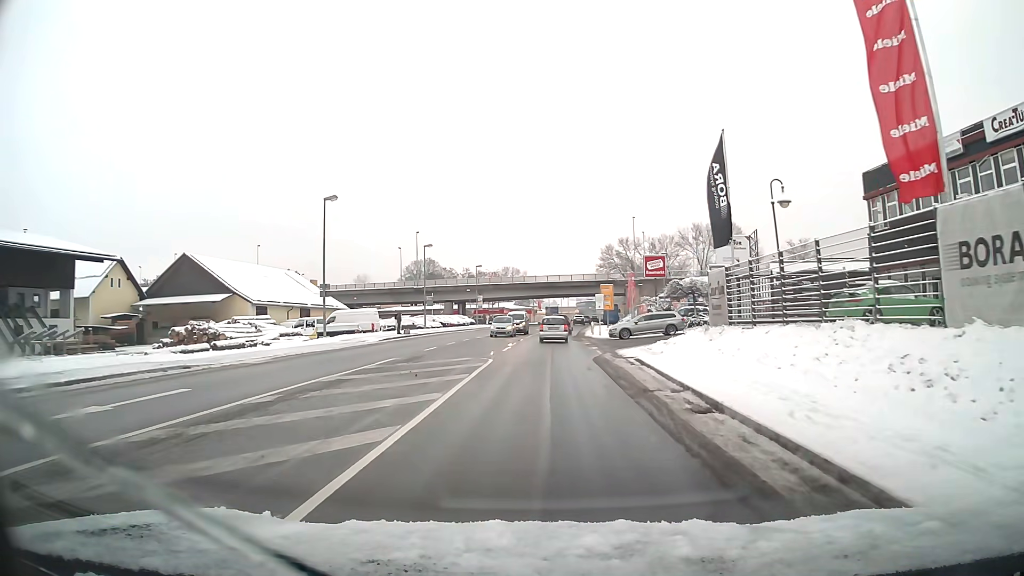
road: primary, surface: asphalt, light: Day
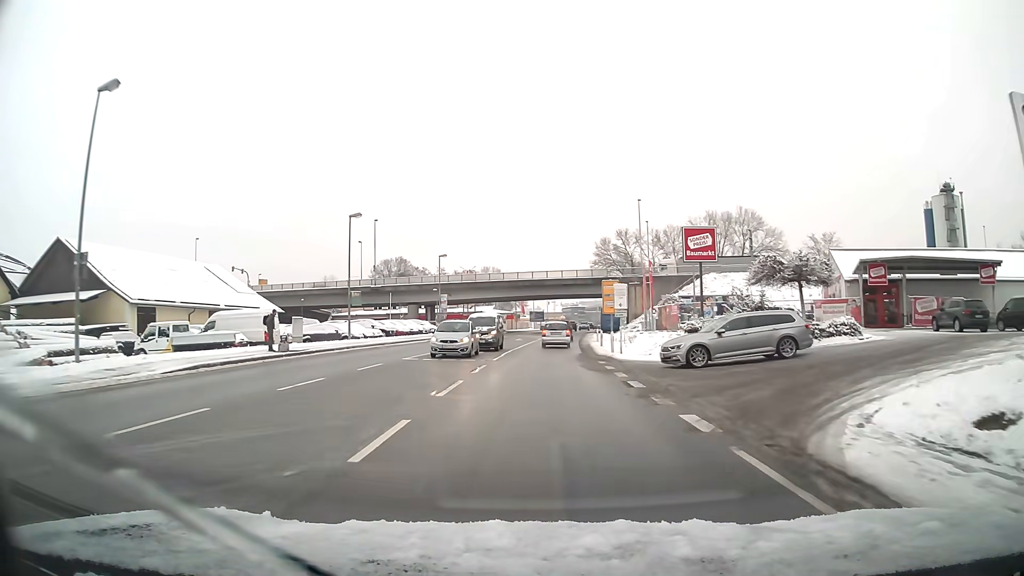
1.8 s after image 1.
(+0.3, +21.3) m; +1°
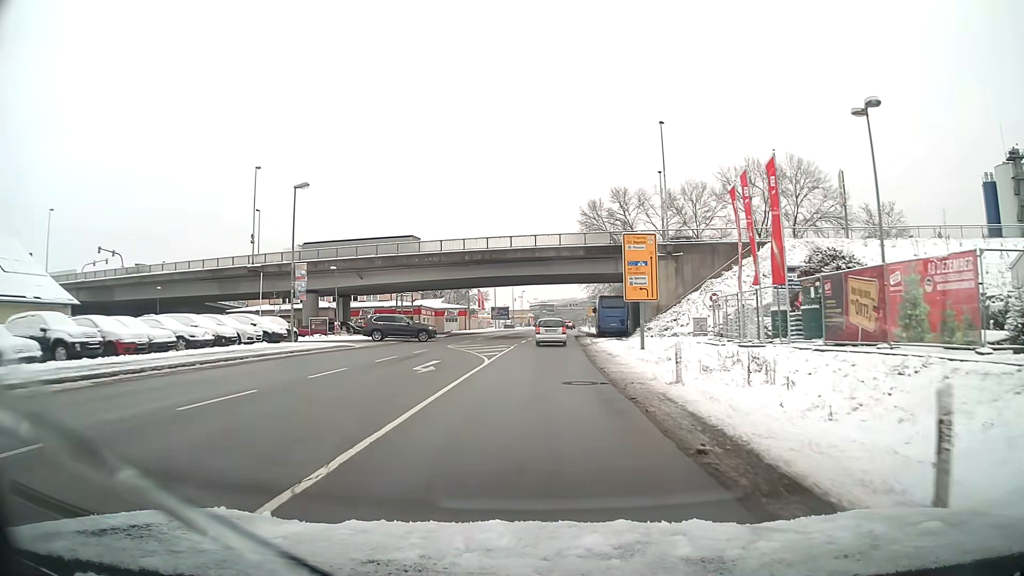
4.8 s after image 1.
(+0.8, +35.1) m; +3°
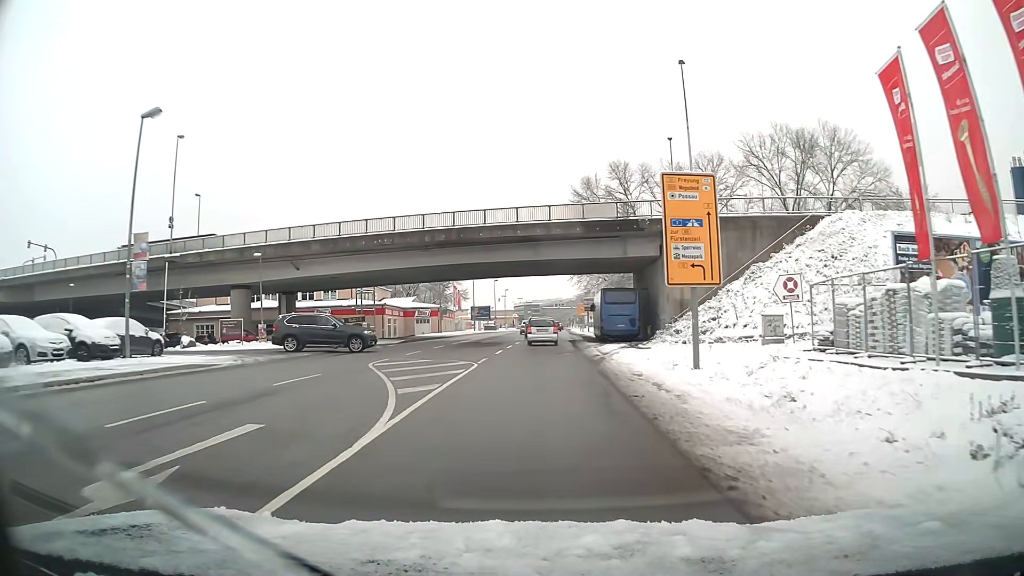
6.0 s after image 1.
(+0.1, +13.8) m; +1°
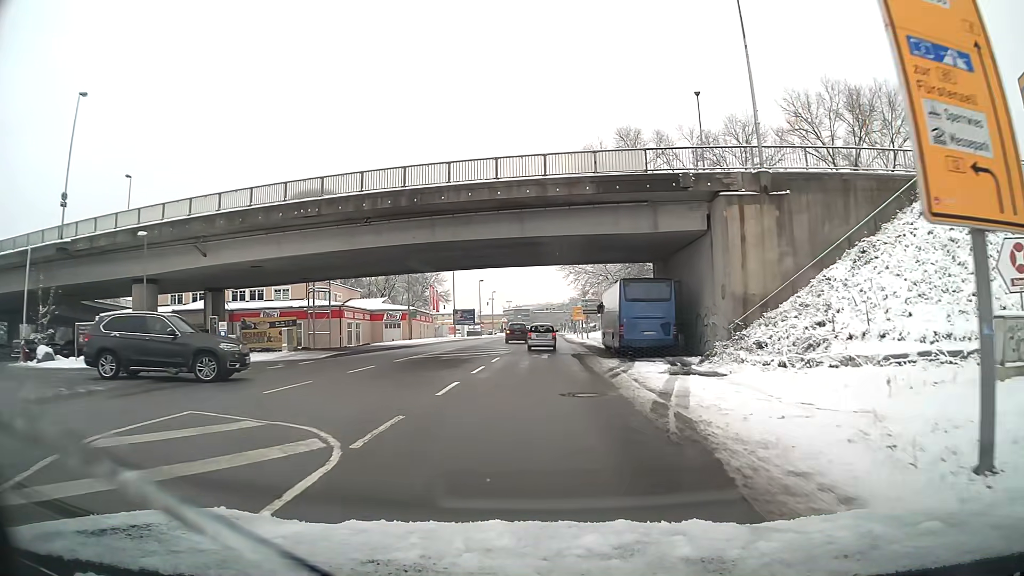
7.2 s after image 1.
(+0.1, +13.8) m; +1°
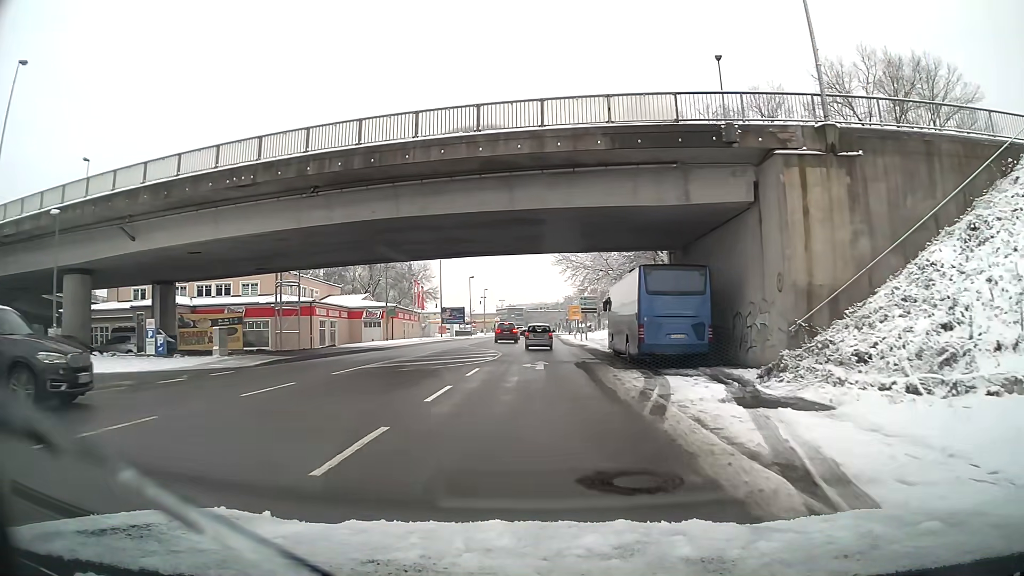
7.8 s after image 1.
(0.0, +7.0) m; 0°
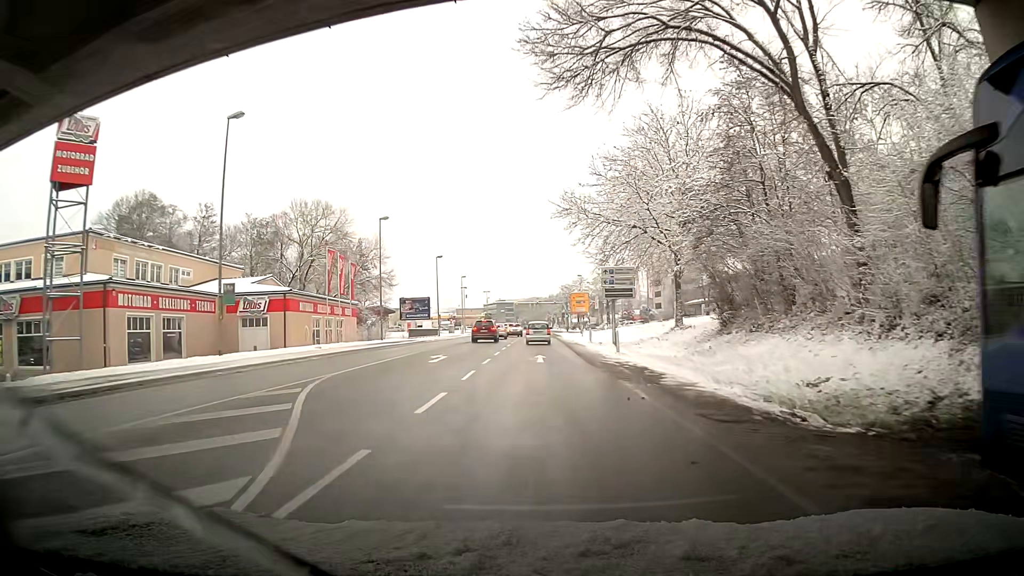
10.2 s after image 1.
(+0.2, +29.6) m; +2°
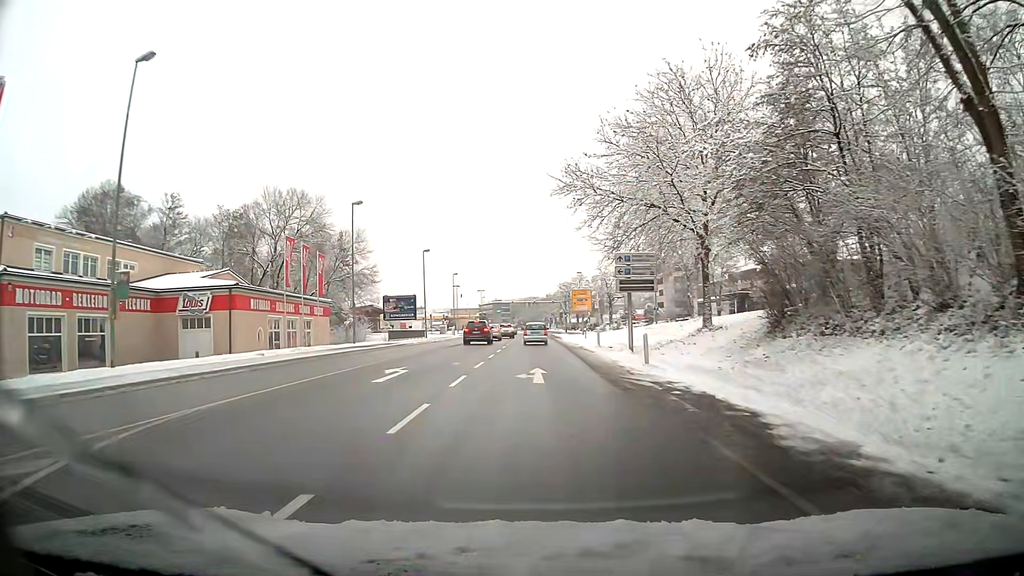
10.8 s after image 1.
(+0.1, +7.8) m; 0°
(0, +10) (0, +20) (-1, +30) (-1, +40) (-1, +50) (-1, +60) (-2, +70) (-2, +80) (-2, +90) (-3, +100) m
